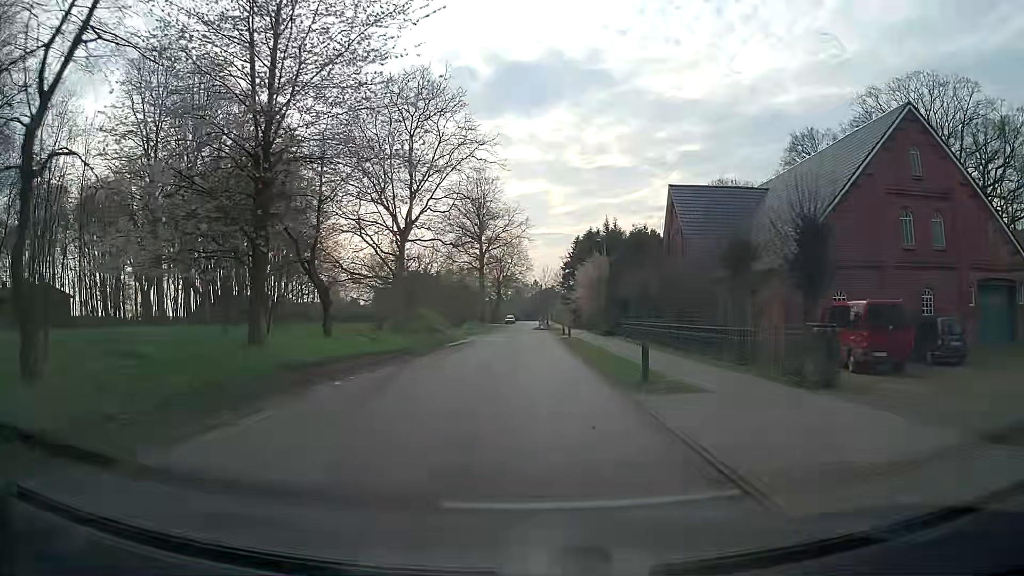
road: residential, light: Day
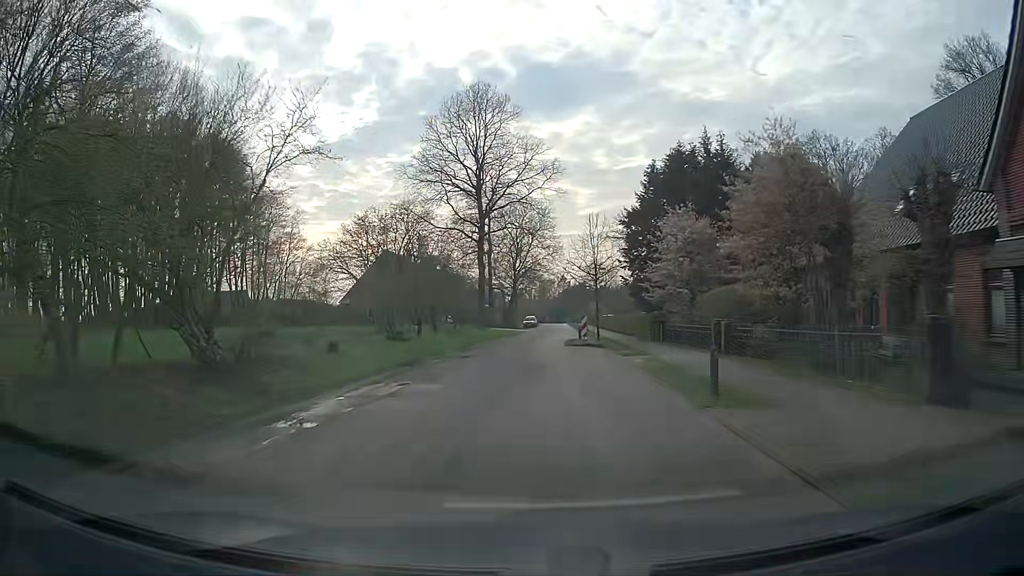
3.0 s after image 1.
(-0.3, +36.7) m; -2°
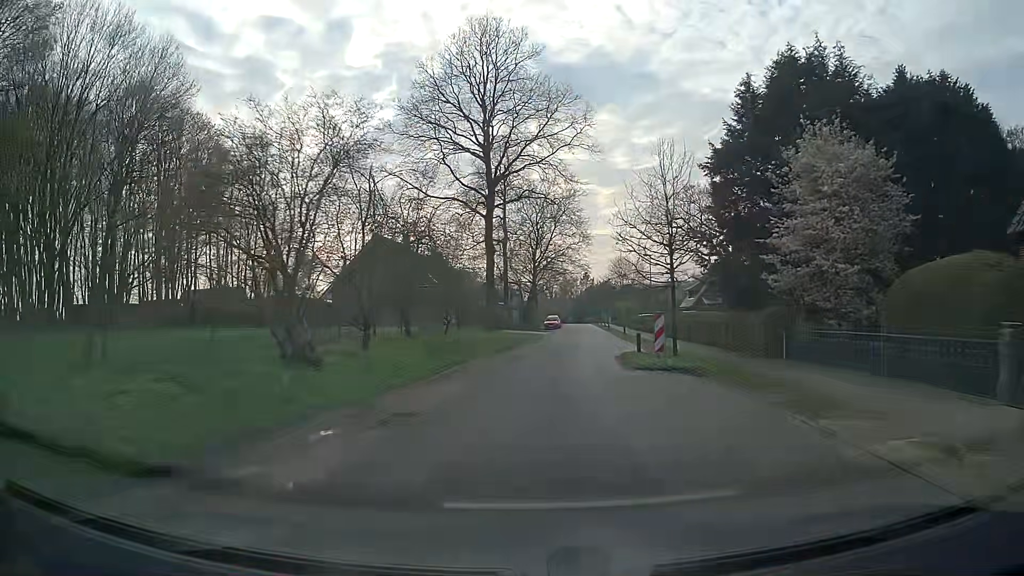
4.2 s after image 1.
(-0.3, +14.6) m; -2°
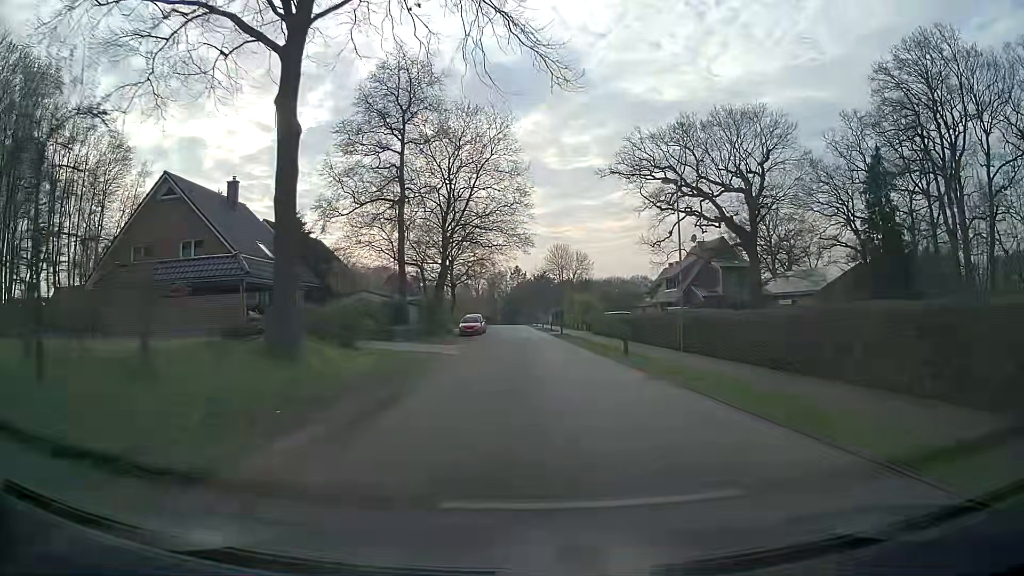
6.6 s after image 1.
(+1.5, +28.8) m; +7°
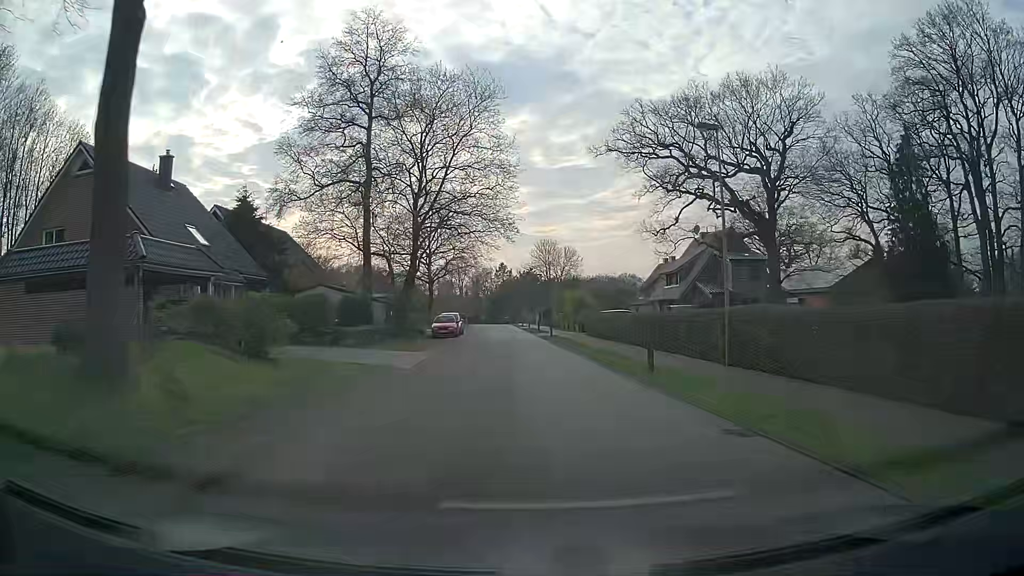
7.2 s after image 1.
(0.0, +7.2) m; +1°
(0, +10) (0, +20) (0, +30) (-1, +40) (-2, +50) (-2, +60) (-3, +70) (-4, +80) (-4, +90) (-5, +100) m
